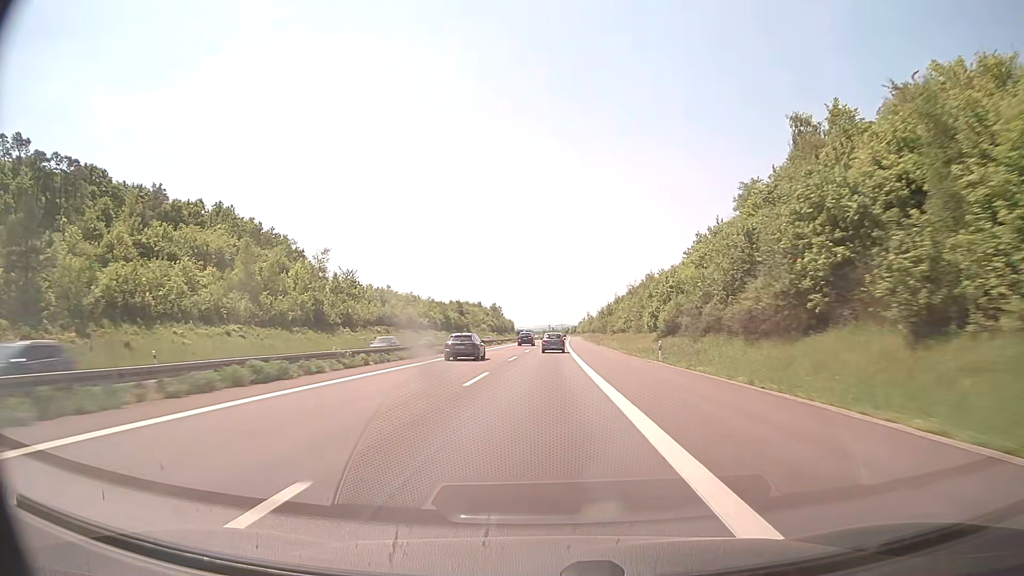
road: motorway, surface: concrete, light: Day
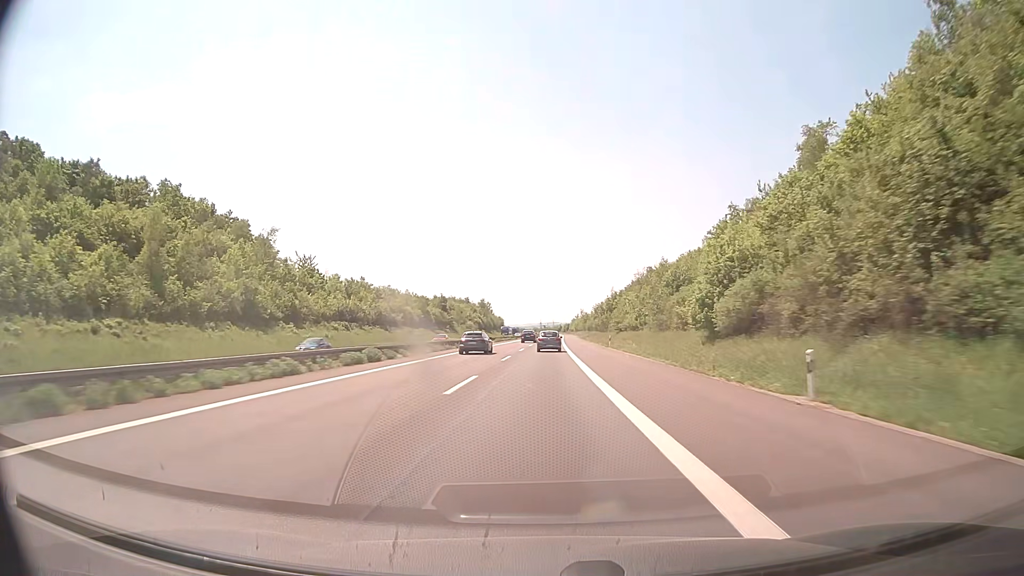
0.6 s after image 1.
(+0.1, +20.7) m; +1°
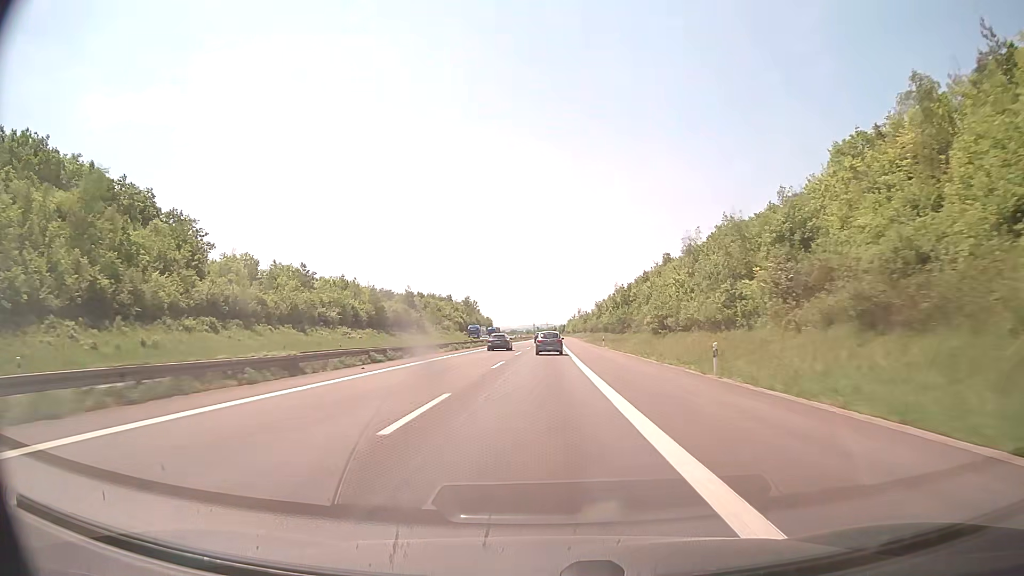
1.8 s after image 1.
(+0.3, +41.5) m; +1°
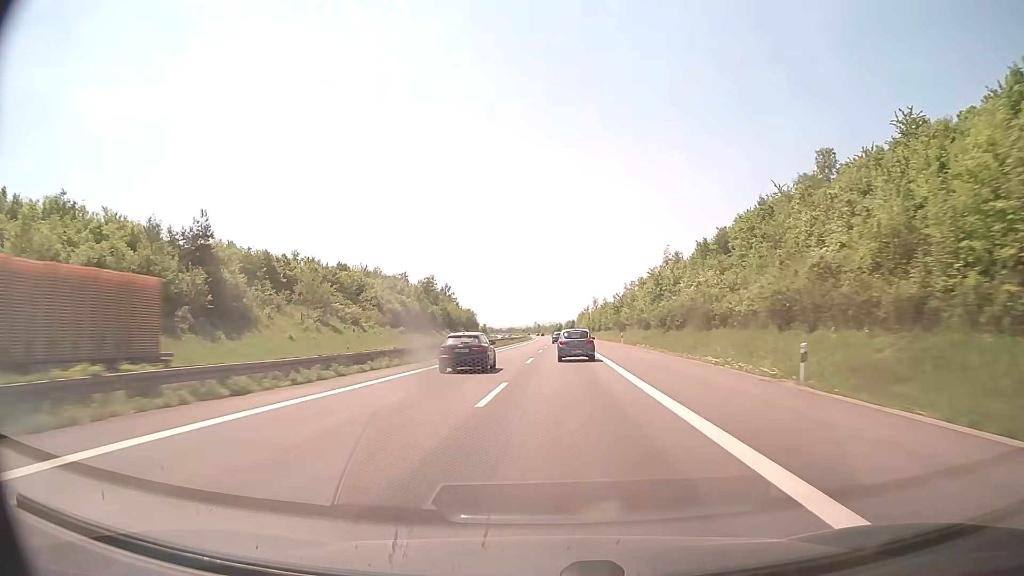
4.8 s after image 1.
(+0.7, +103.2) m; 0°
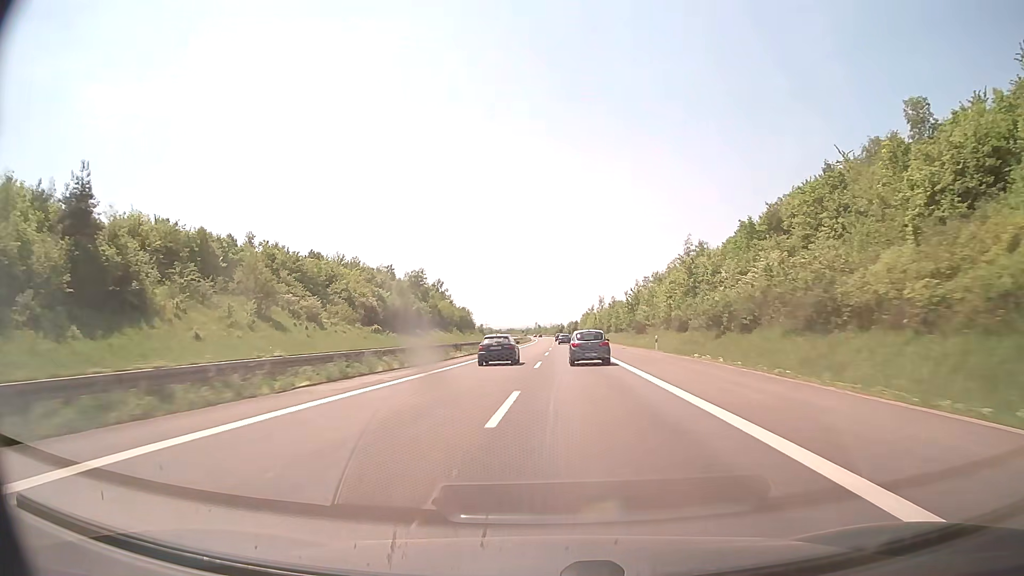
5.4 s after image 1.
(0.0, +20.9) m; 0°
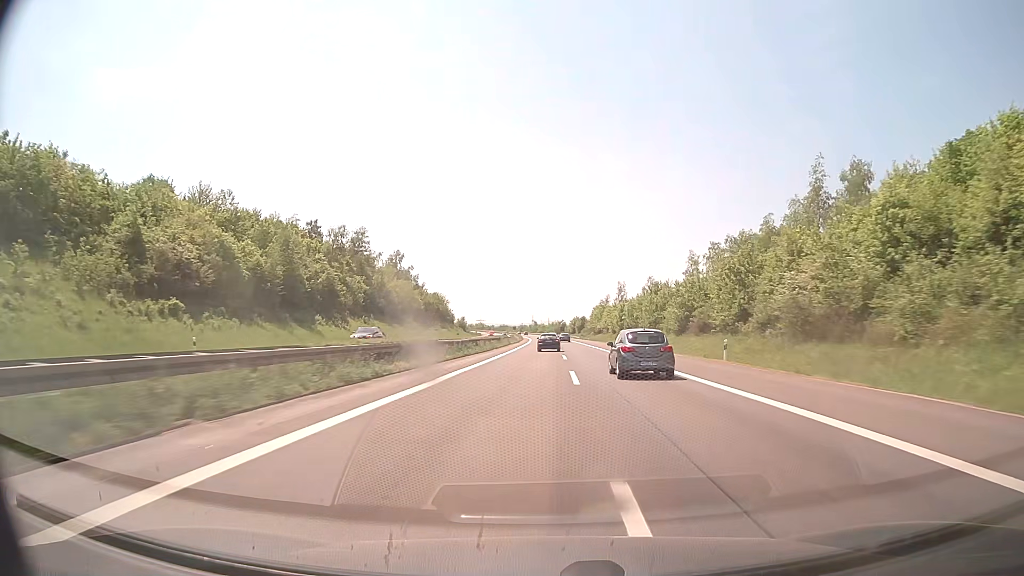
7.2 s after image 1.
(0.0, +63.4) m; 0°
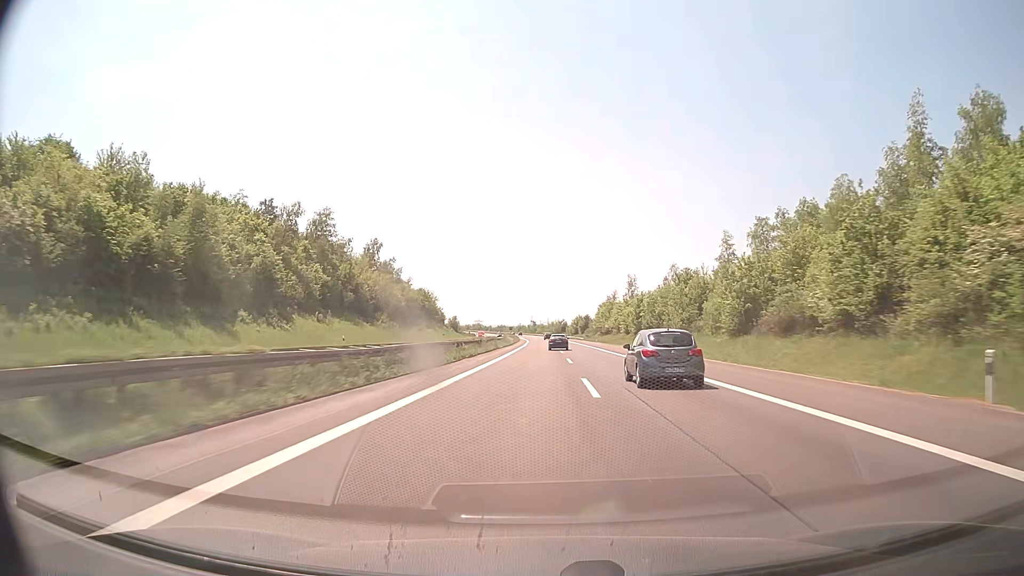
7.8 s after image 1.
(0.0, +21.3) m; 0°
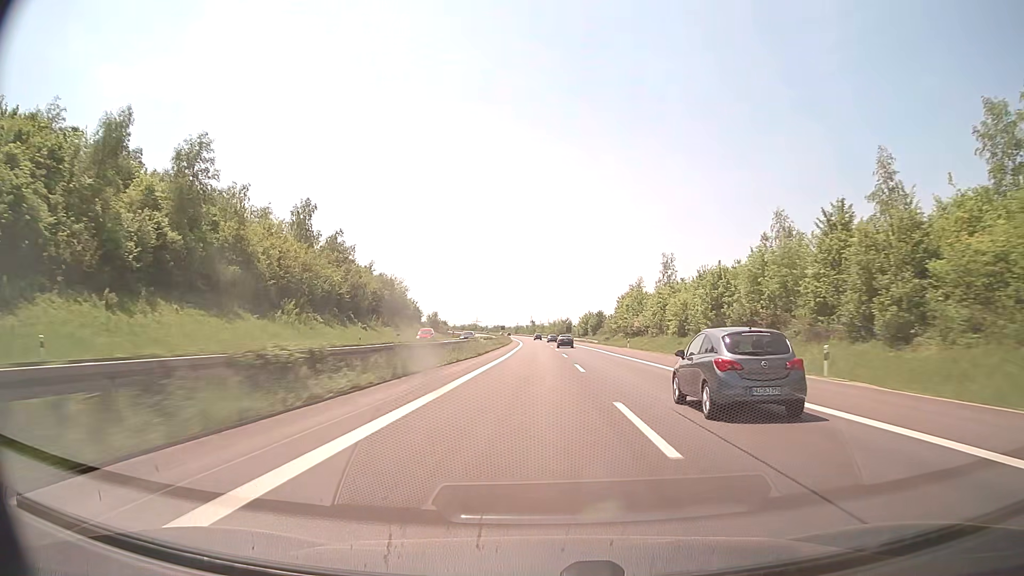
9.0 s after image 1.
(0.0, +42.8) m; 0°
(0, +10) (0, +20) (0, +30) (0, +40) (0, +50) (0, +60) (-1, +70) (-1, +80) (-1, +90) (-2, +100) m
